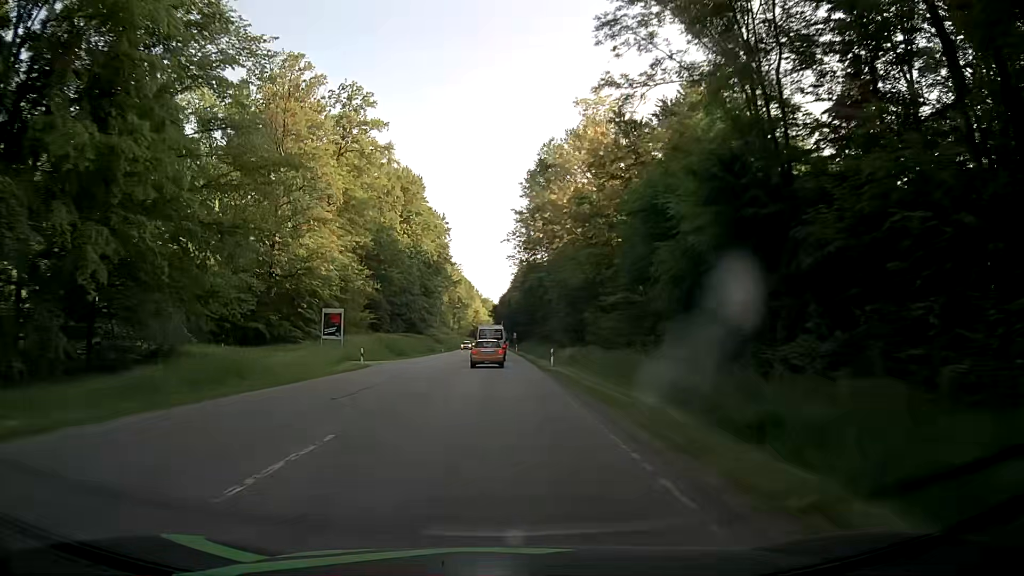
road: secondary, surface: asphalt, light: Day
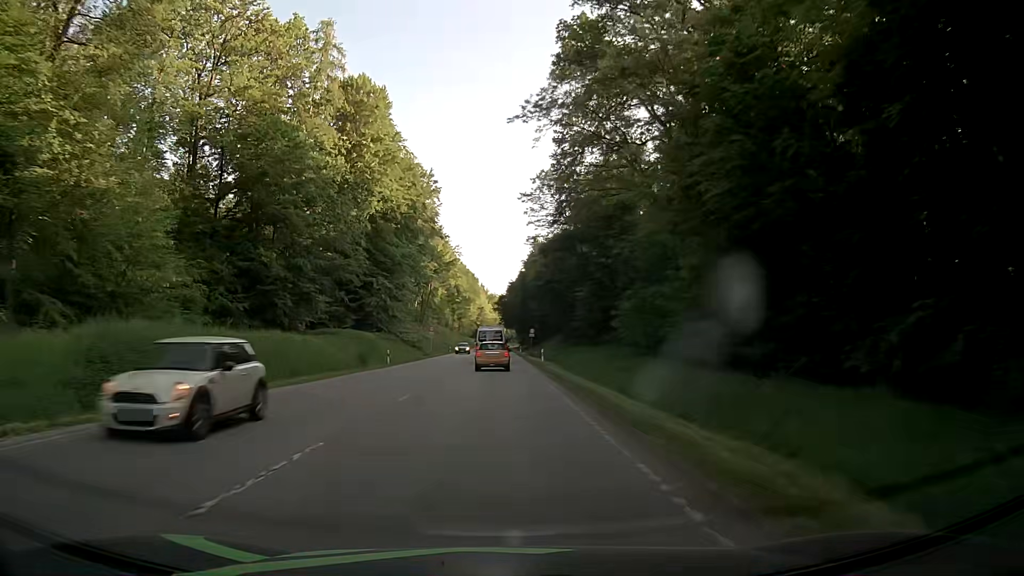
(0.0, +48.6) m; 0°
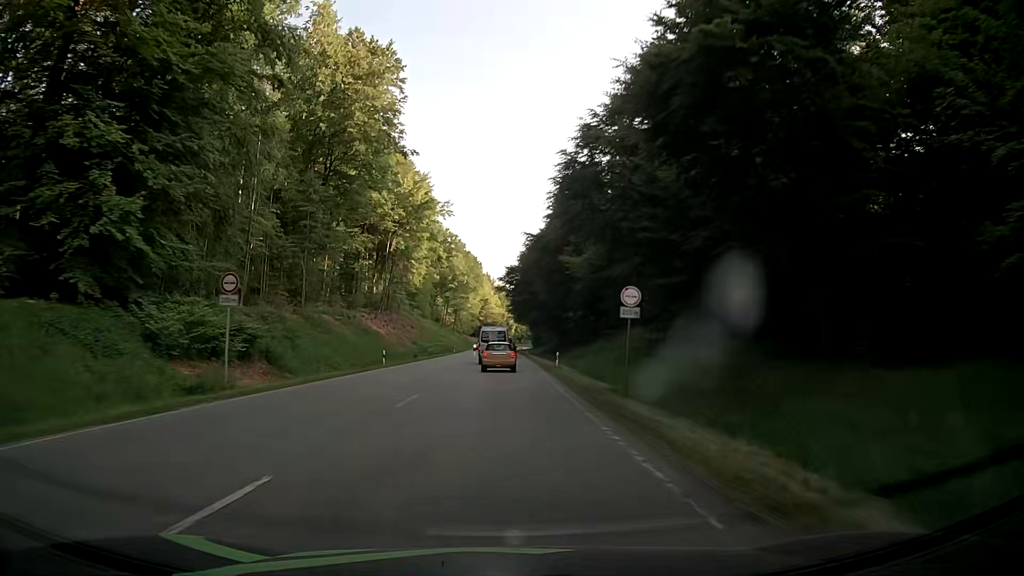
(-0.3, +58.9) m; -1°
(0, +10) (0, +20) (0, +30) (0, +40) (0, +50) (0, +60) (0, +70) (0, +80) (0, +90) (0, +100) m
